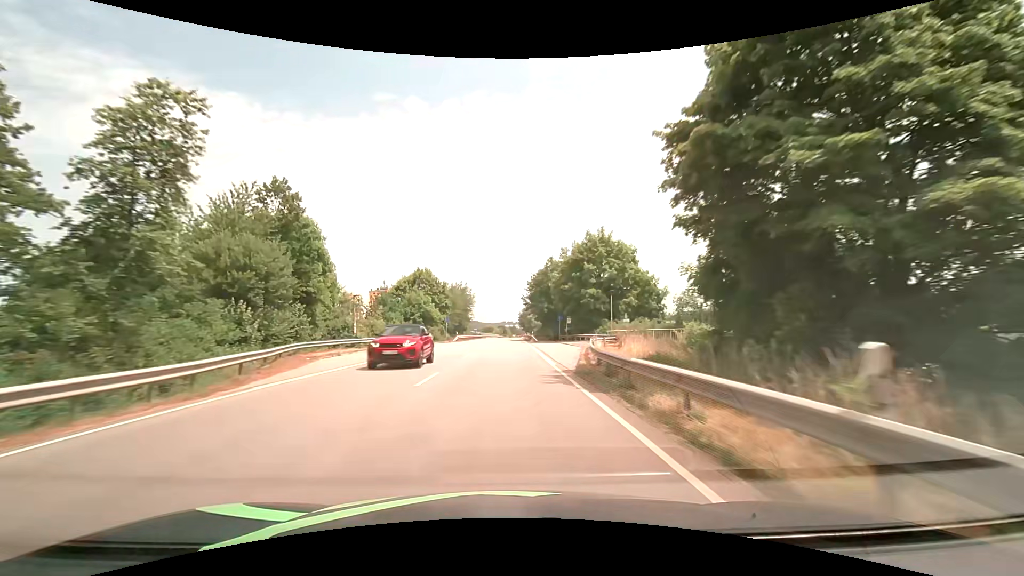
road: primary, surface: asphalt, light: Day
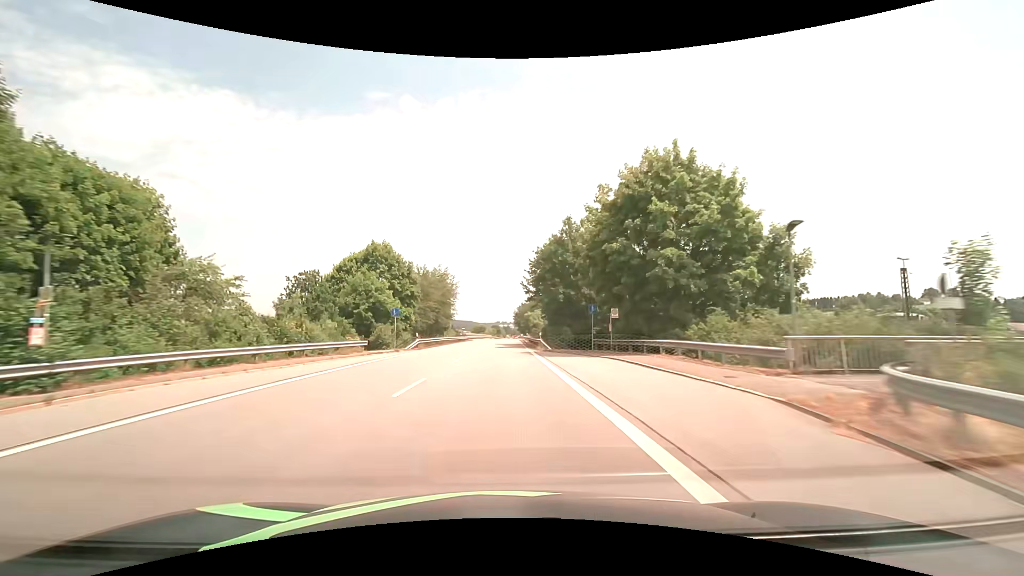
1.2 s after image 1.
(+0.1, +25.9) m; +1°
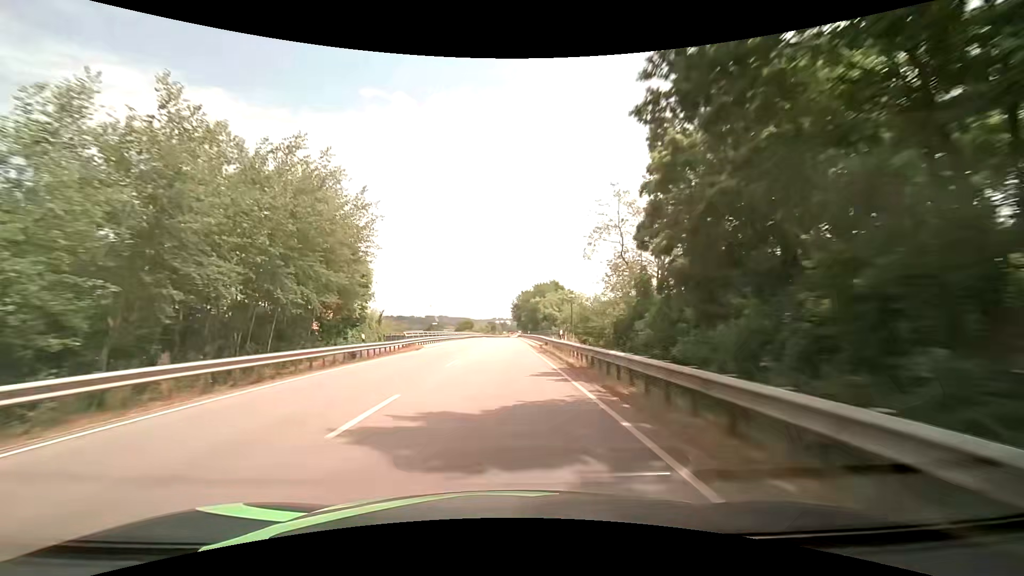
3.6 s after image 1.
(+0.1, +52.2) m; +1°
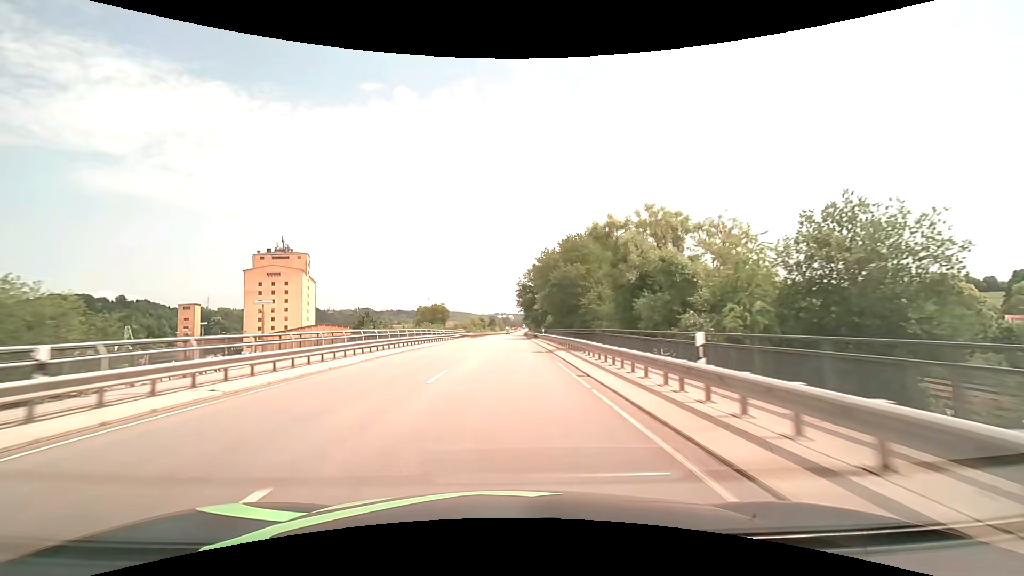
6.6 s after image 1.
(-0.2, +66.3) m; 0°
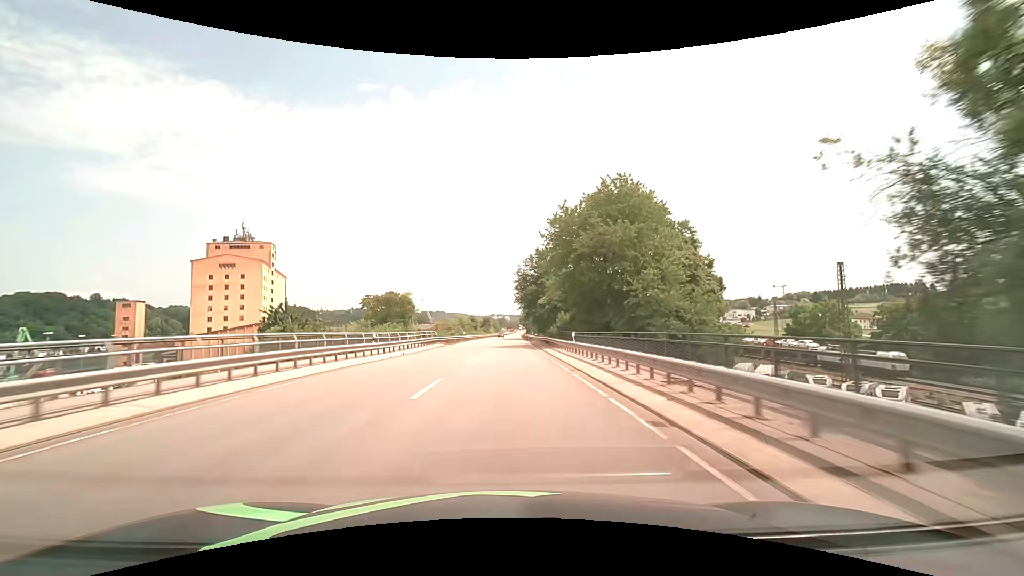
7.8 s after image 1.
(0.0, +26.8) m; 0°
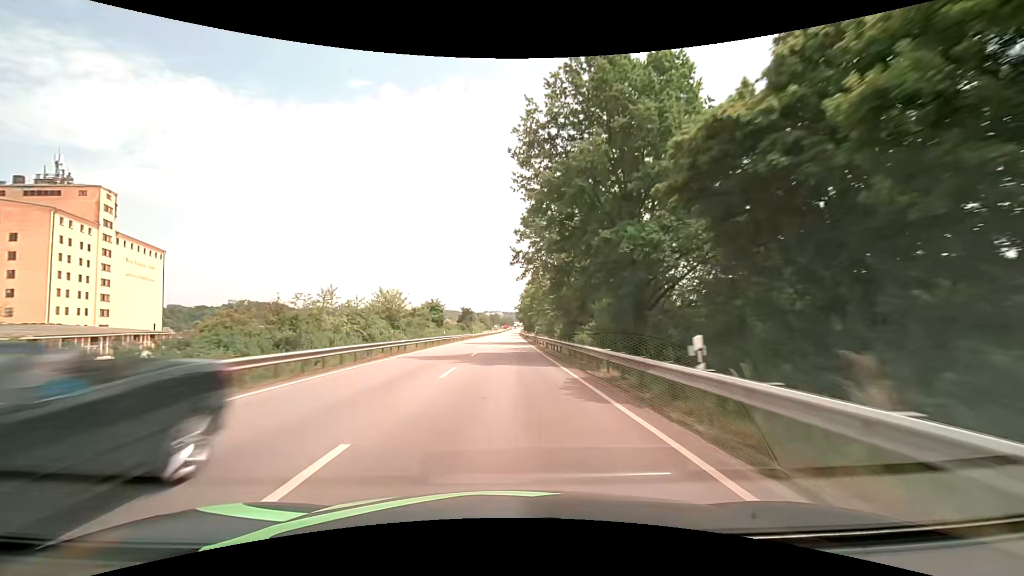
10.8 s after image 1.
(+0.7, +68.1) m; +1°
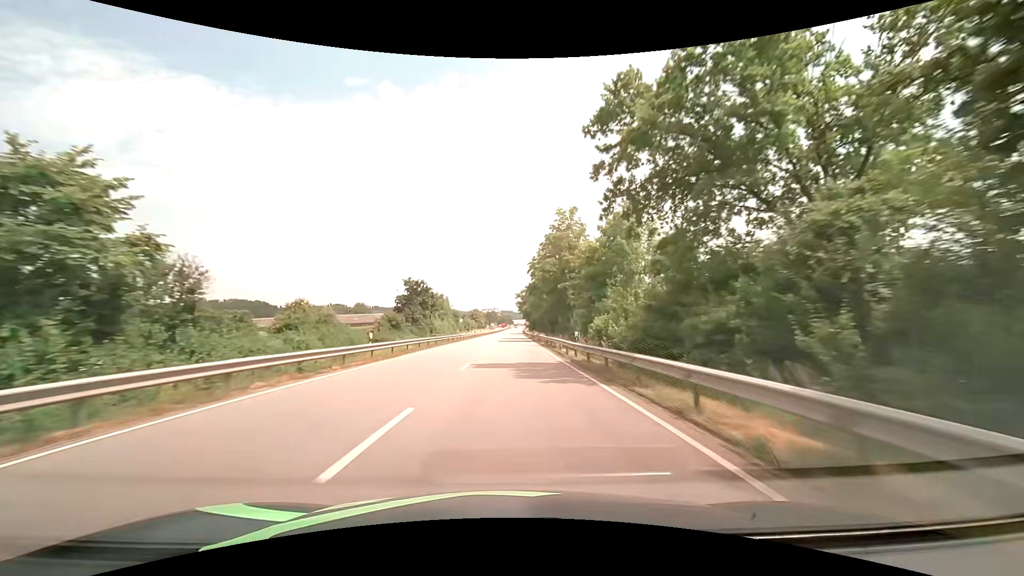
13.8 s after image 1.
(+0.1, +69.9) m; 0°
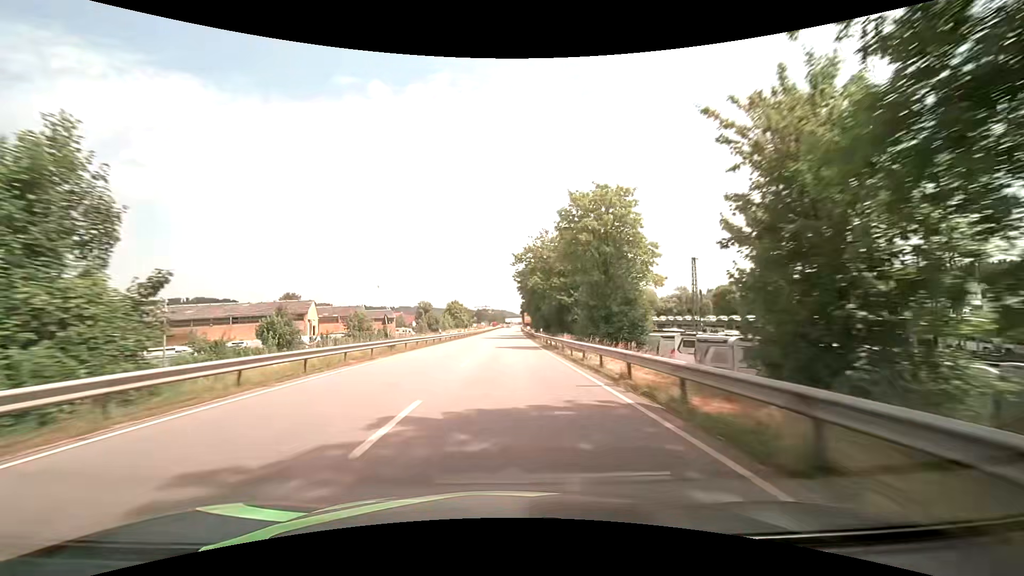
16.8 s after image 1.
(+0.5, +71.6) m; +1°
(0, +10) (0, +20) (0, +30) (0, +40) (0, +50) (0, +60) (0, +70) (0, +80) (+1, +90) (+1, +100) m
